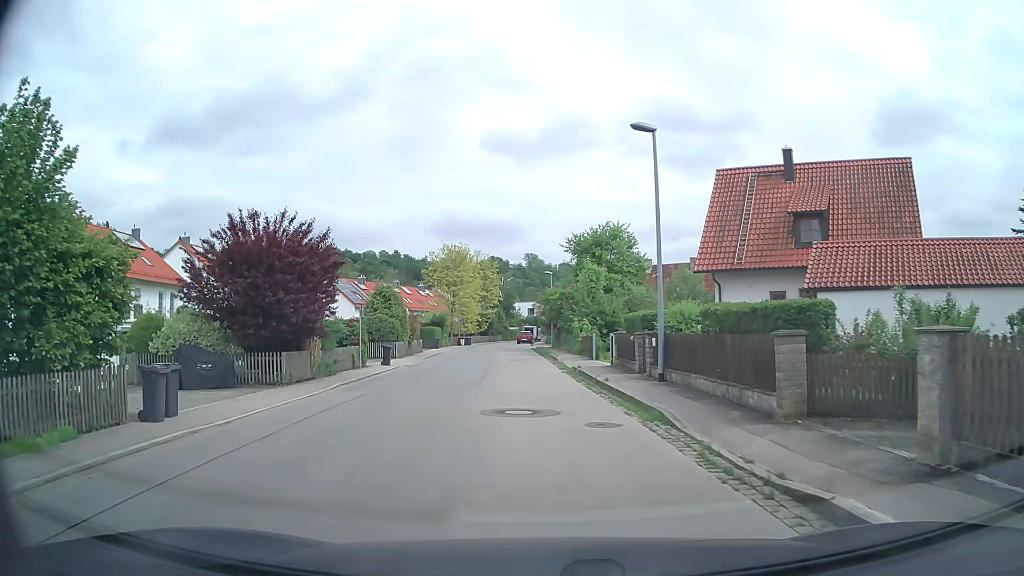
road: tertiary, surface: asphalt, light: Day
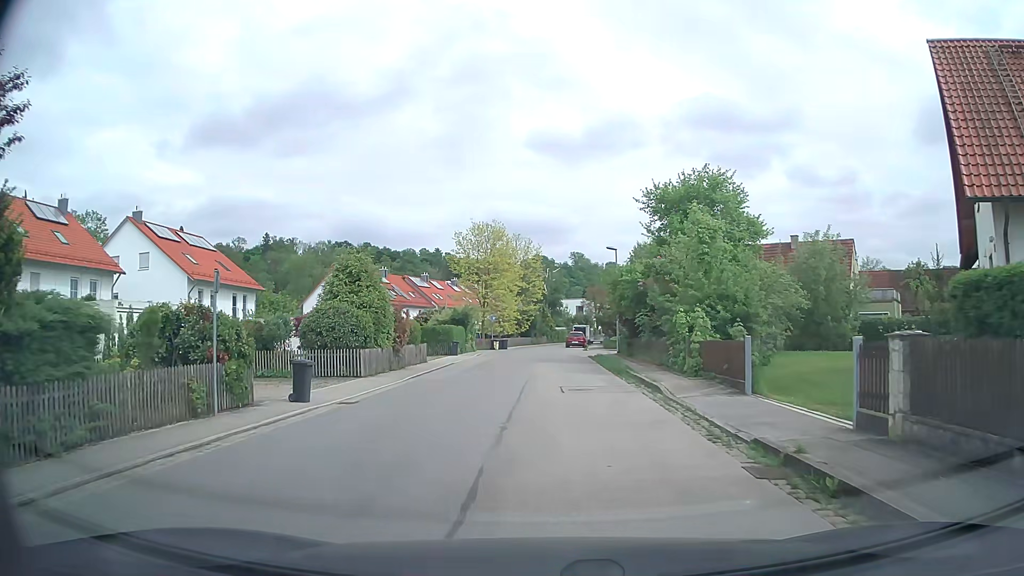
(-0.8, +16.7) m; -4°
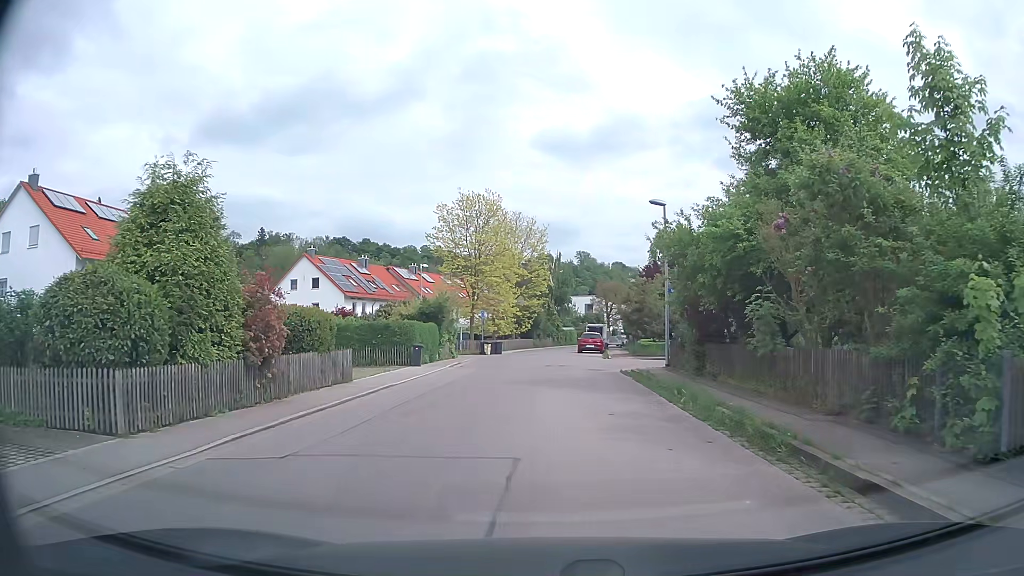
(0.0, +14.1) m; 0°
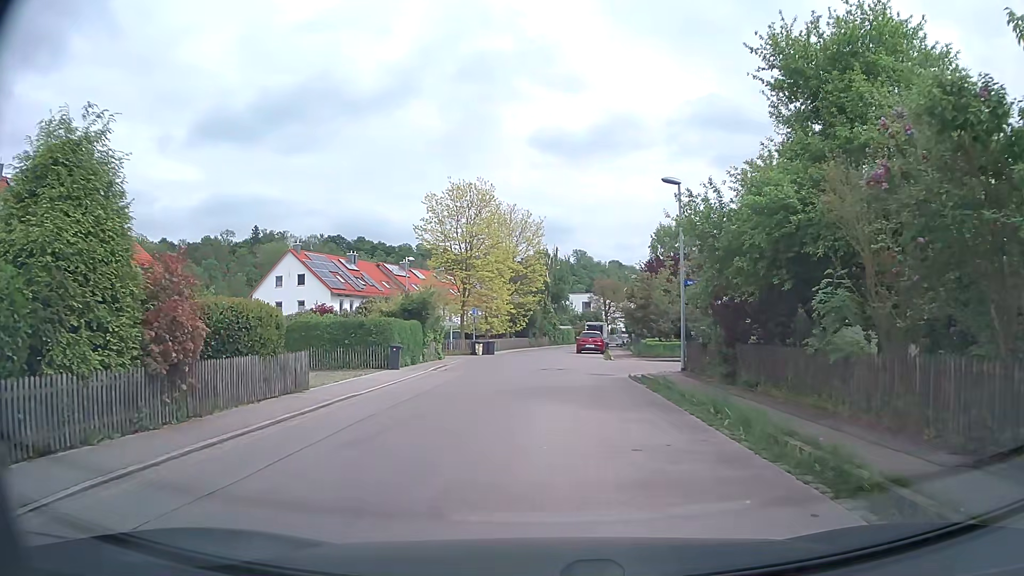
(0.0, +3.5) m; -1°
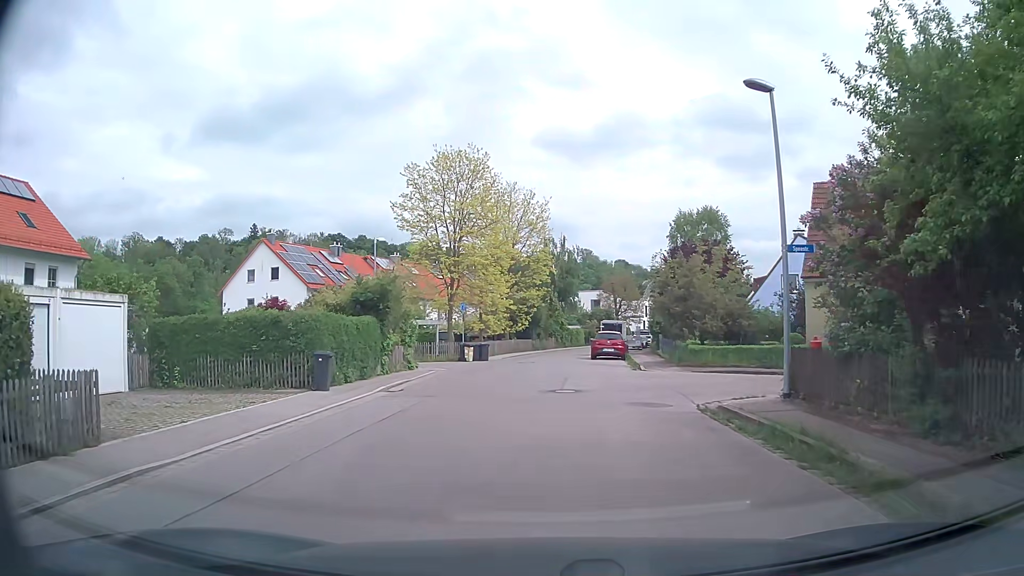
(+0.2, +8.6) m; +2°
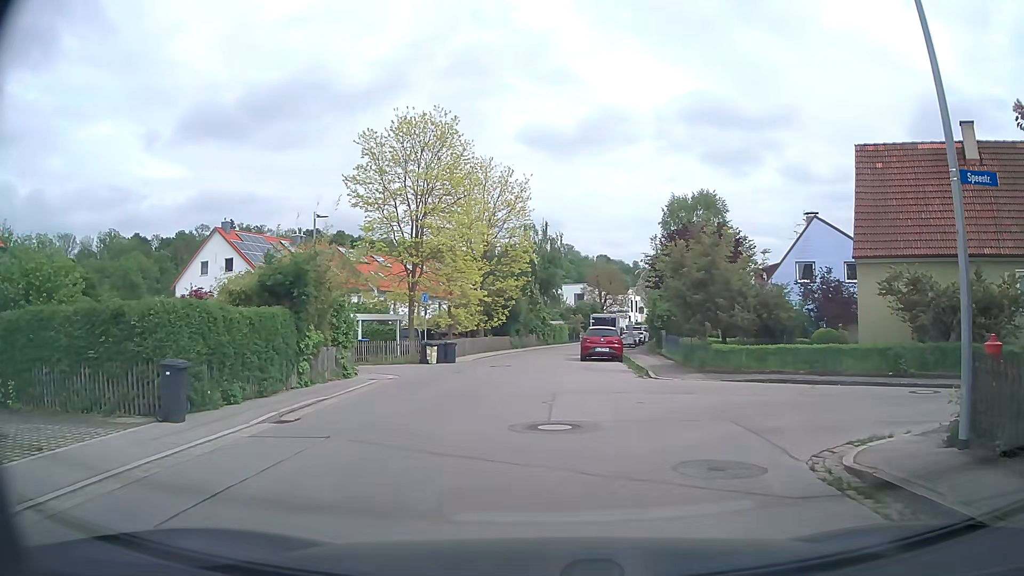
(0.0, +6.1) m; +1°
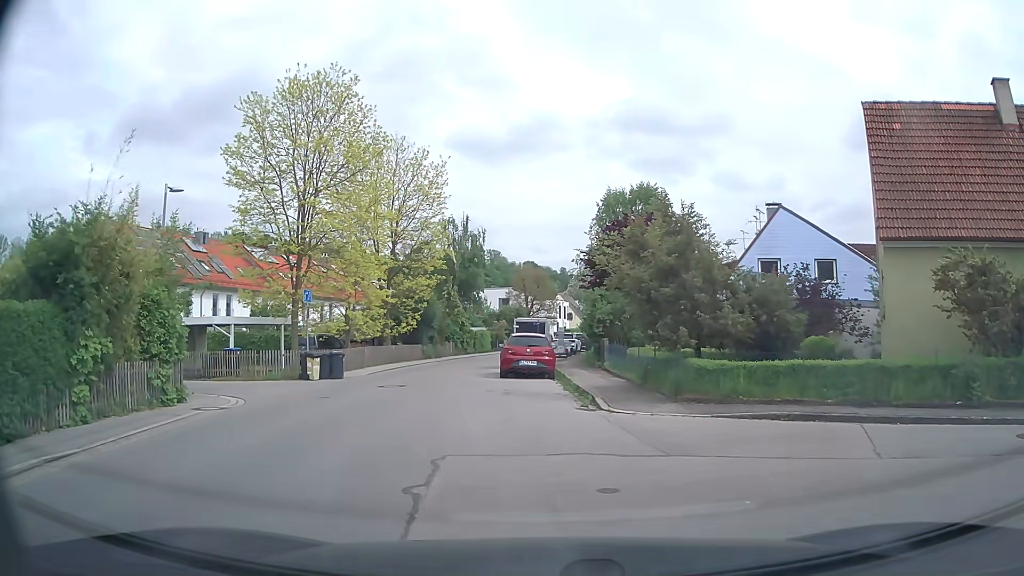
(+0.3, +6.1) m; +6°
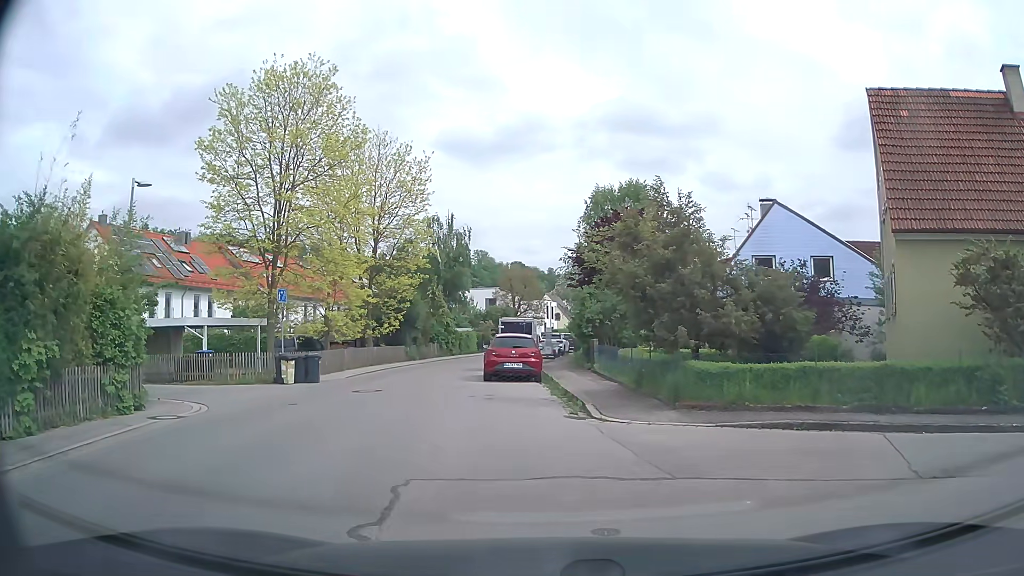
(0.0, +1.2) m; +2°
(-1, +10) (-4, +20) (-4, +30) (-4, +40) (-3, +49) (-1, +59) (0, +69) (+2, +79) (+4, +89) (+7, +99) m
